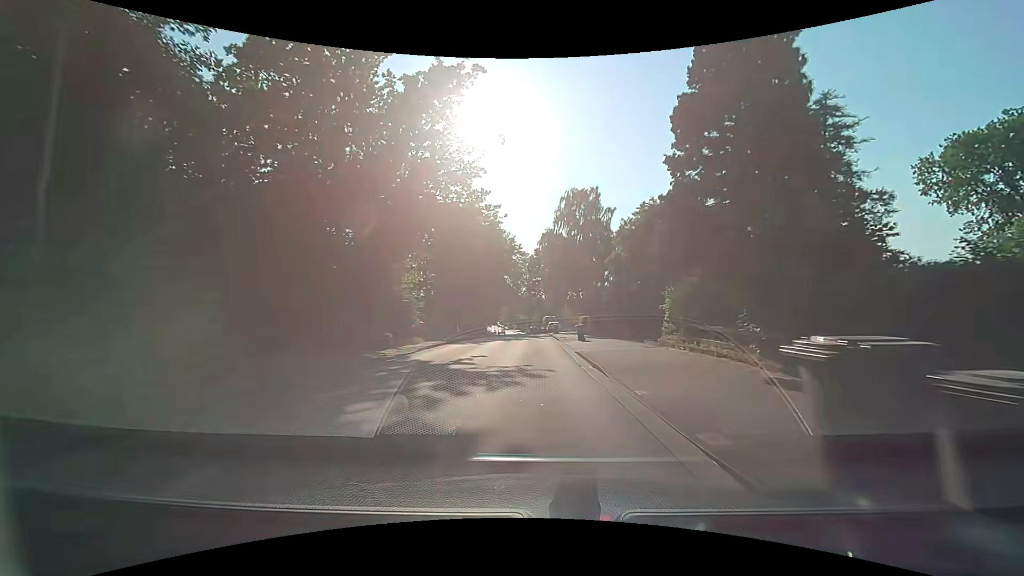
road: secondary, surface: asphalt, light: Day
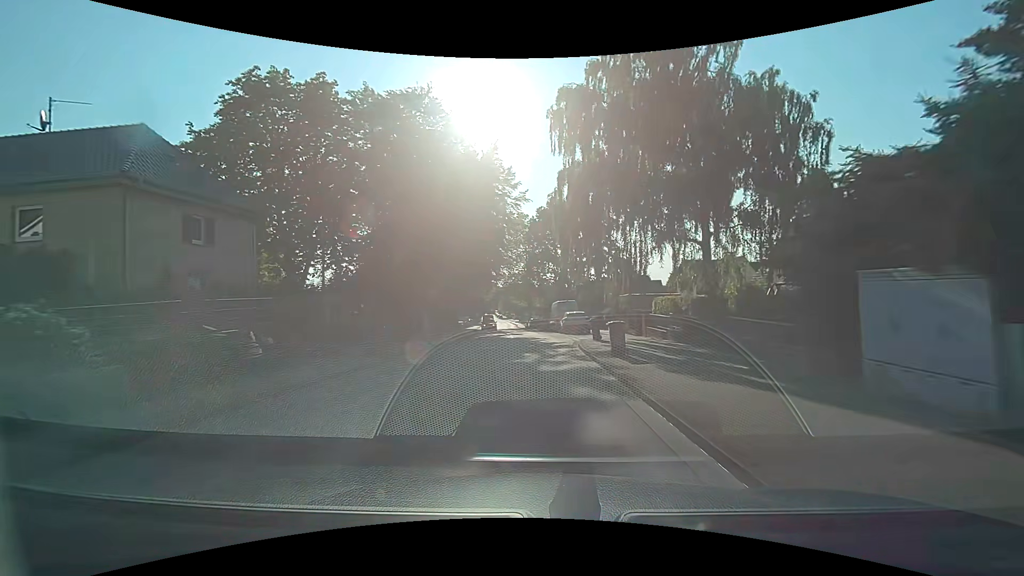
(0.0, +34.7) m; 0°
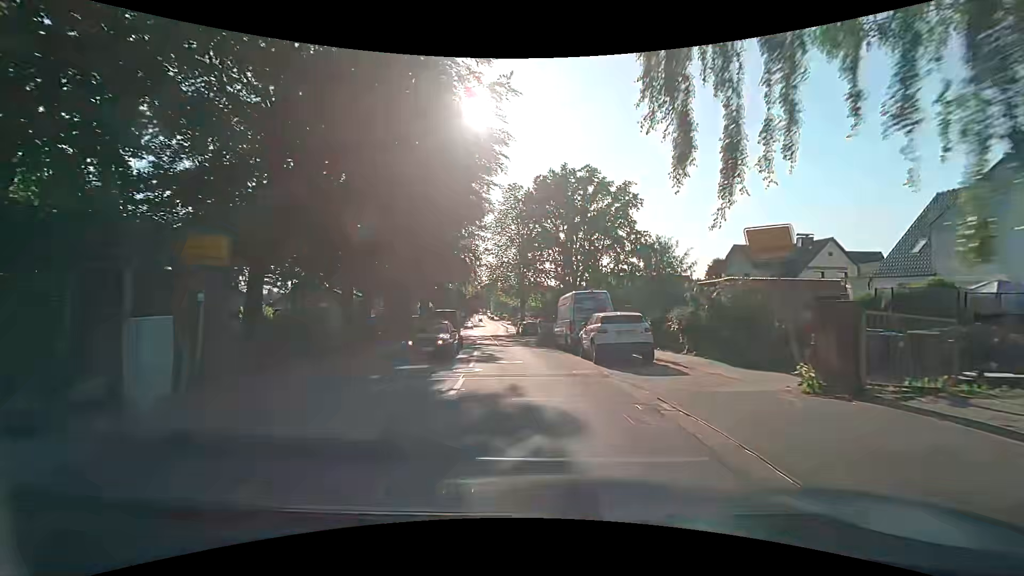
(+0.2, +20.6) m; +1°
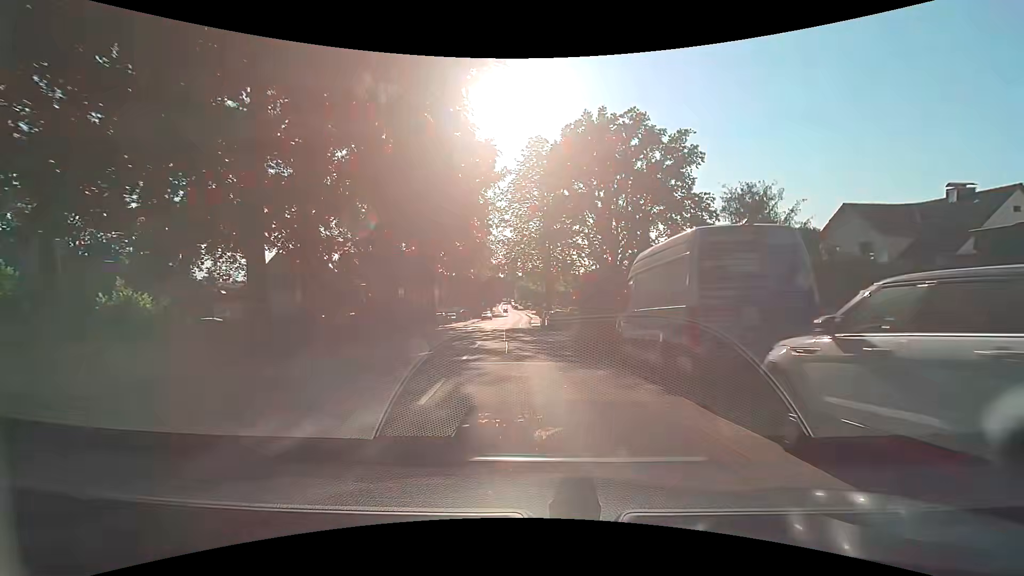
(-0.2, +13.7) m; -2°
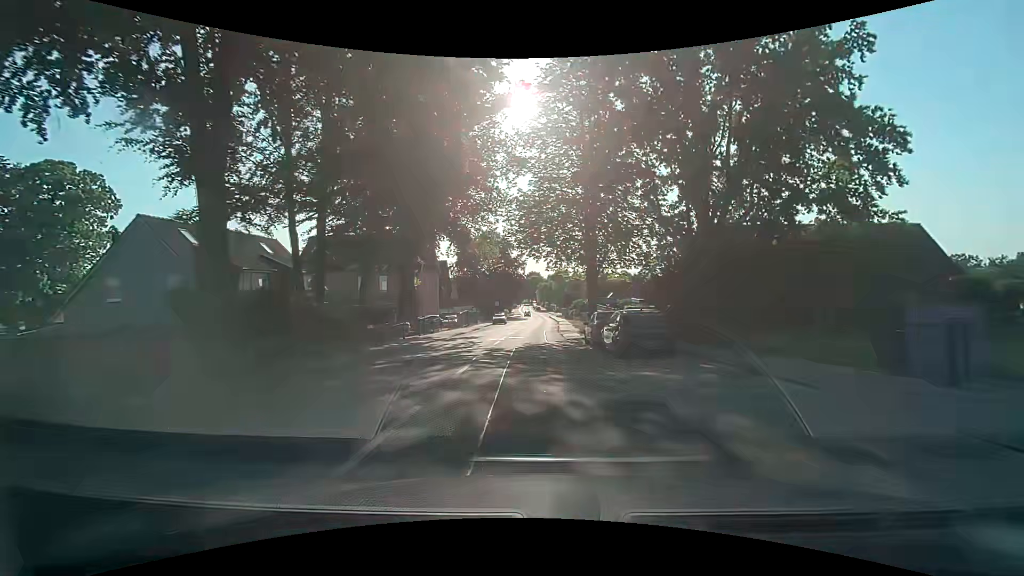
(-0.8, +21.3) m; -2°
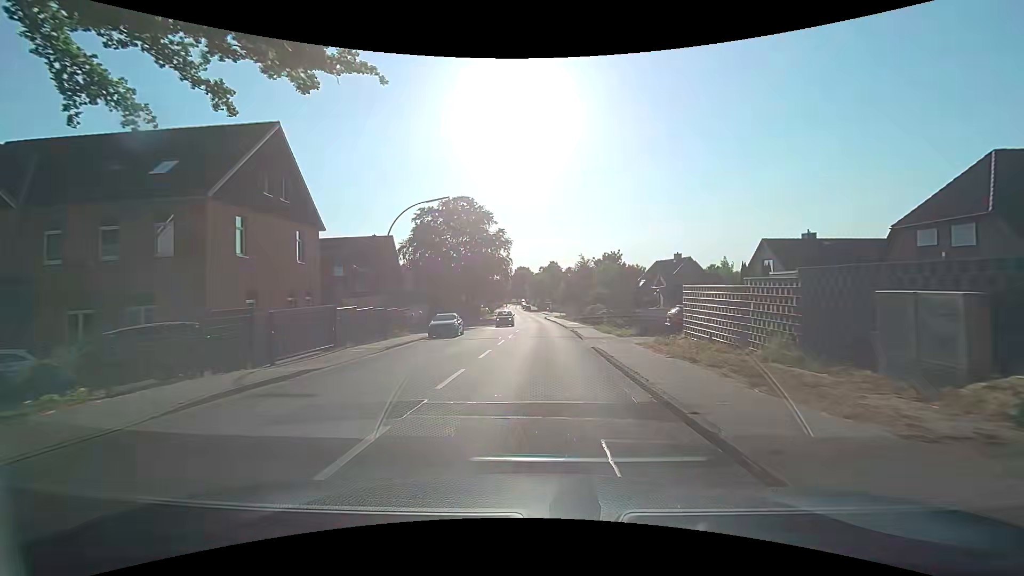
(-0.3, +37.4) m; +2°
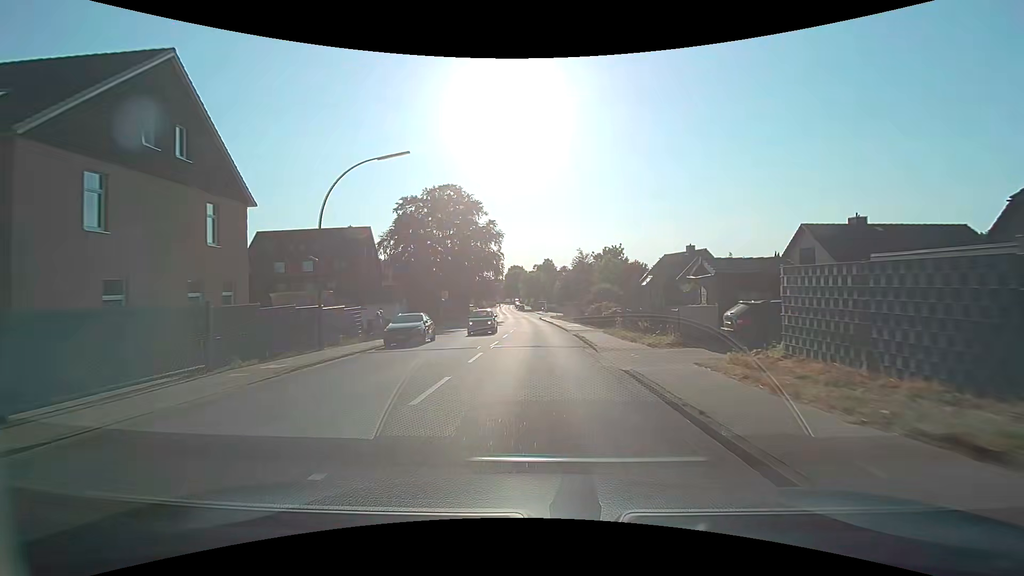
(-0.1, +7.7) m; -1°
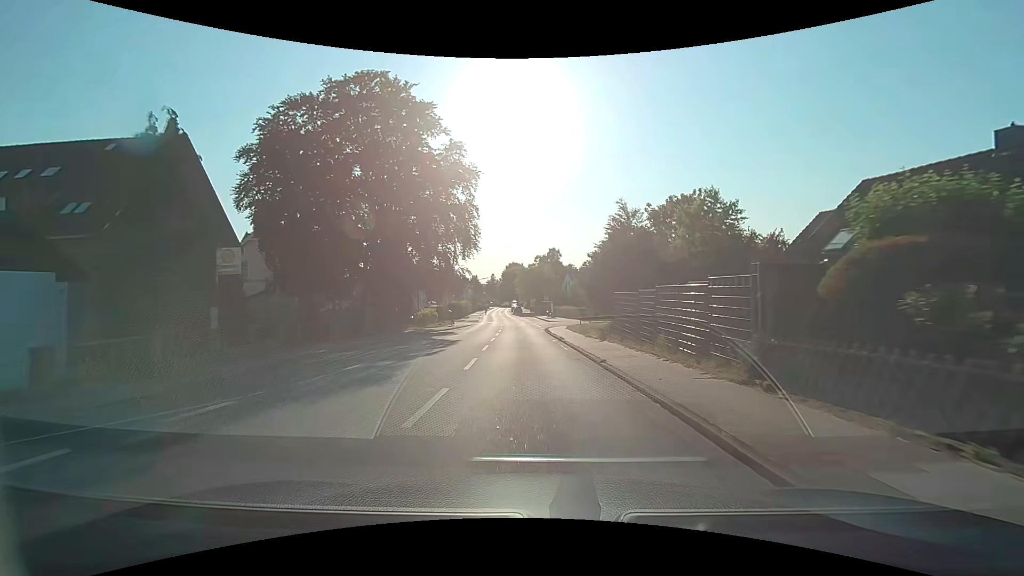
(+0.1, +37.2) m; 0°
(0, +10) (0, +20) (0, +30) (-1, +40) (-1, +50) (-2, +60) (-3, +70) (-4, +80) (-5, +90) (-6, +100) m
